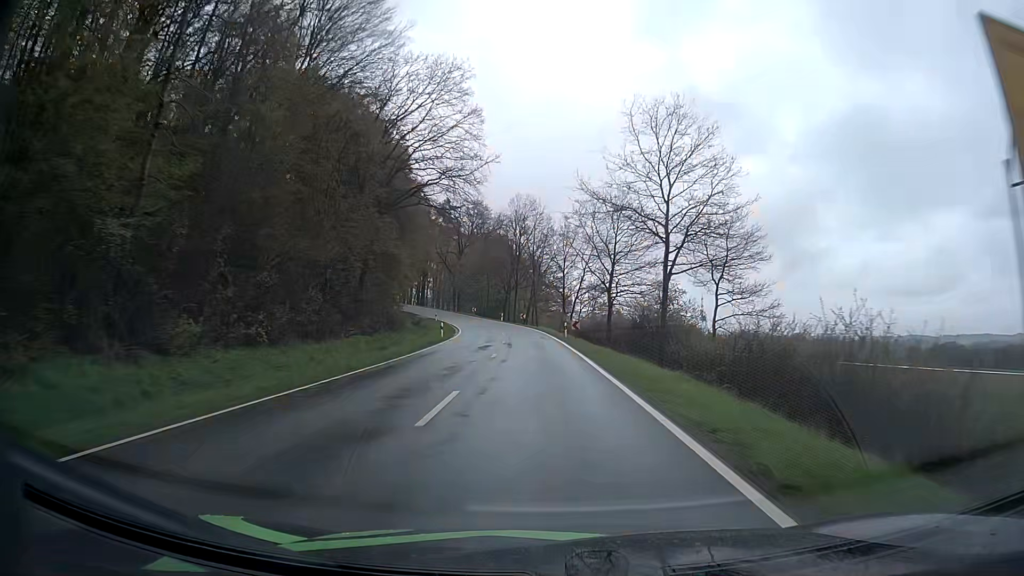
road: tertiary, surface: asphalt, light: Day
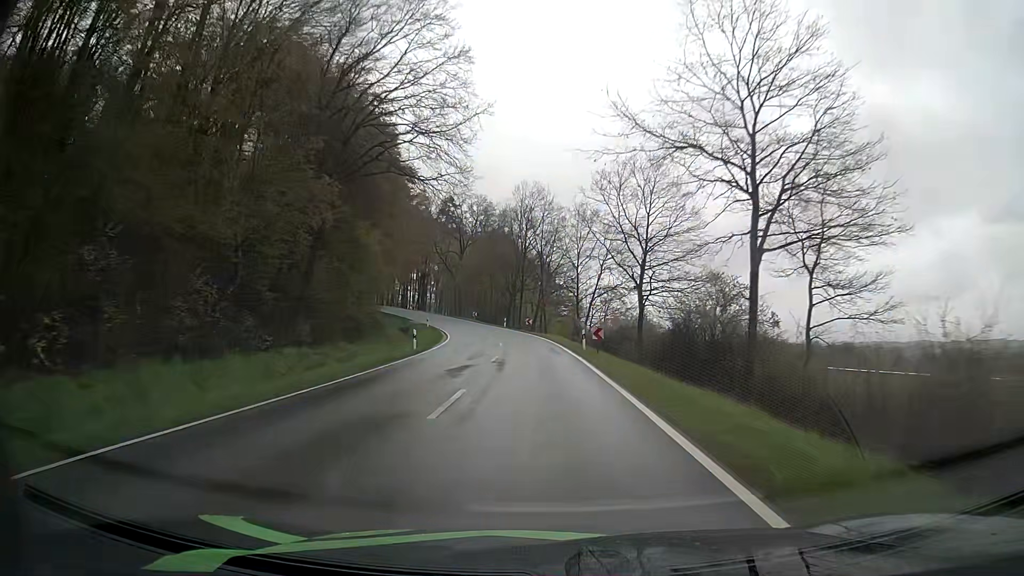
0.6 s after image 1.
(0.0, +11.7) m; -1°
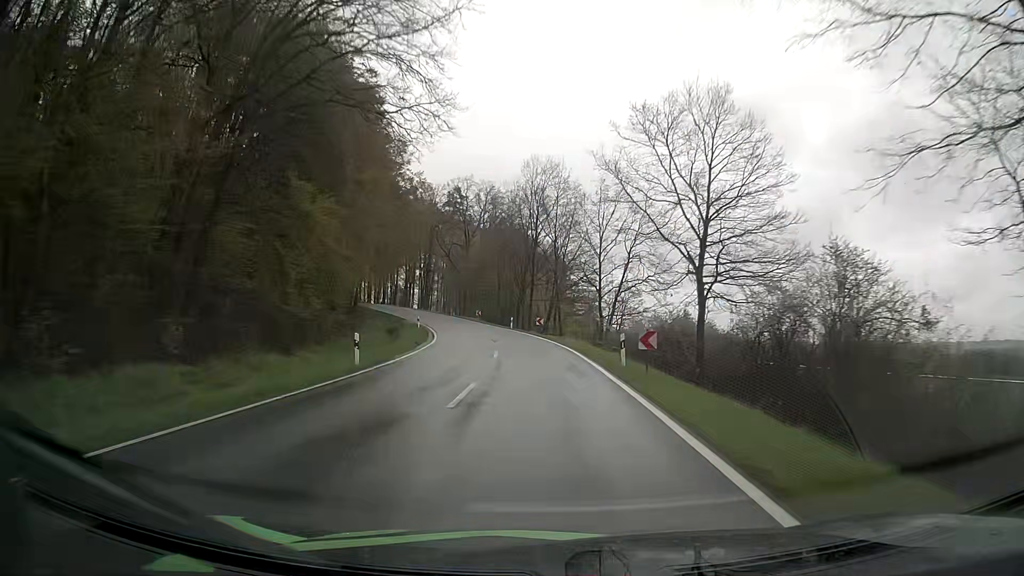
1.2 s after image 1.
(-0.1, +11.7) m; -1°
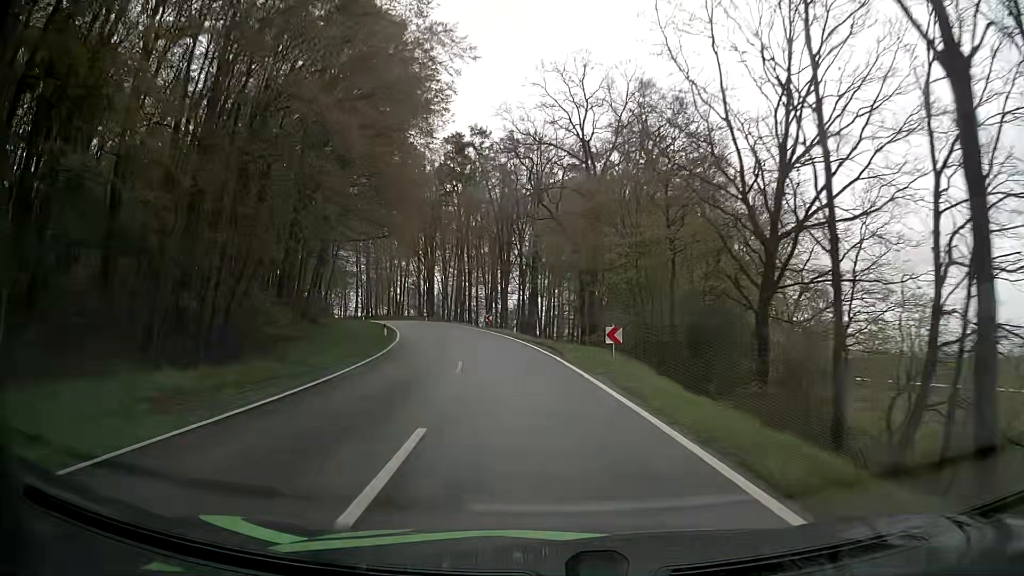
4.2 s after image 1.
(-4.7, +55.6) m; -12°
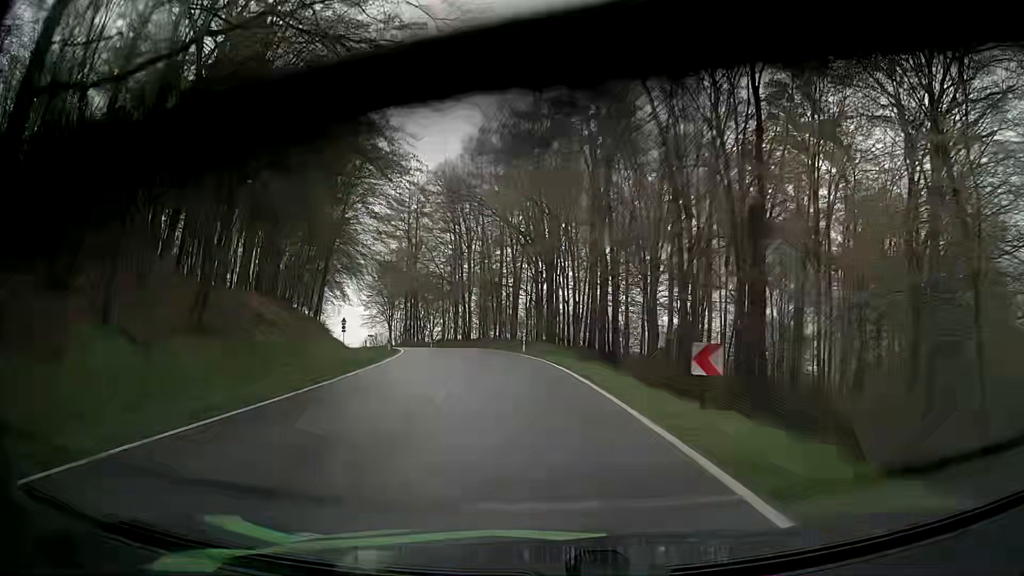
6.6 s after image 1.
(-4.8, +42.9) m; -13°
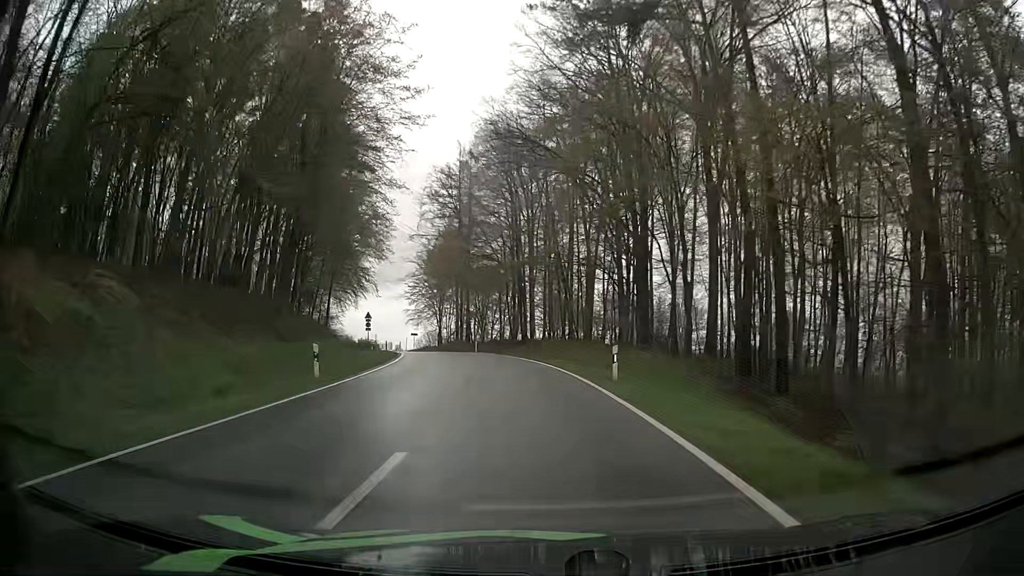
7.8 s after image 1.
(-1.0, +21.4) m; -6°
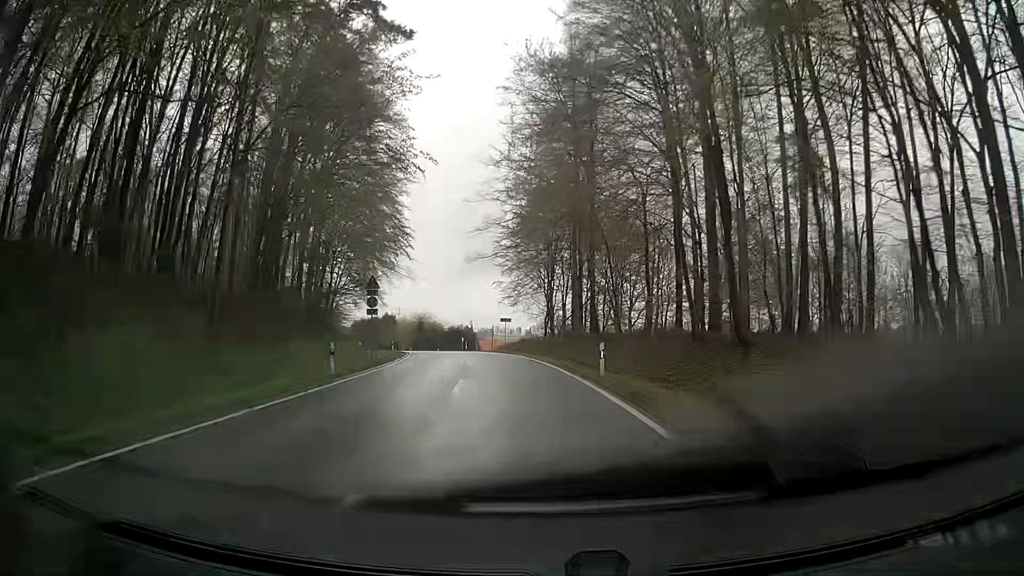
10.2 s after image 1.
(-4.0, +39.7) m; -12°
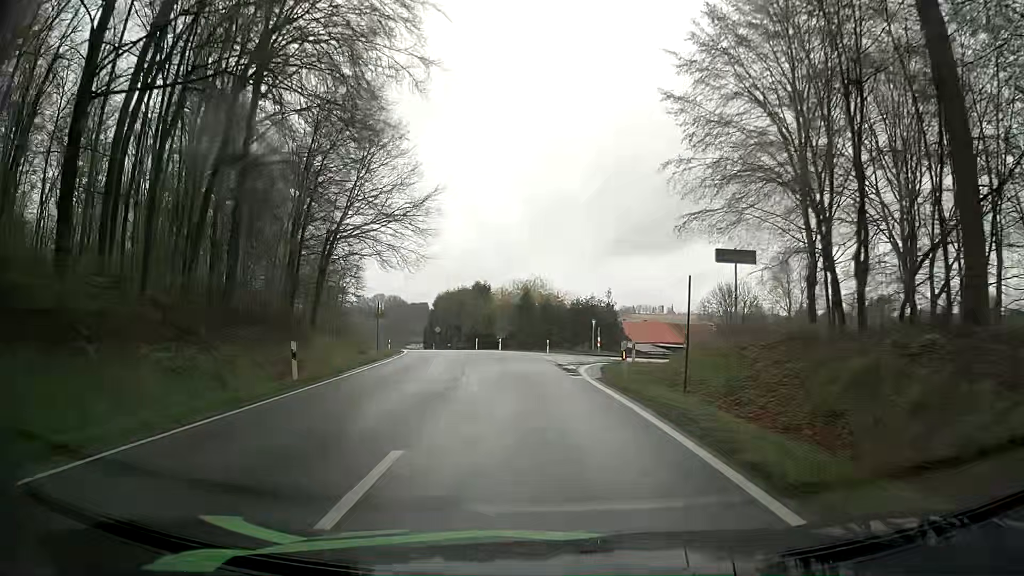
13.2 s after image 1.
(-4.1, +47.9) m; -11°
(0, +10) (-1, +20) (-2, +30) (-4, +40) (-6, +50) (-8, +59) (-11, +69) (-15, +78) (-18, +88) (-22, +97) m
